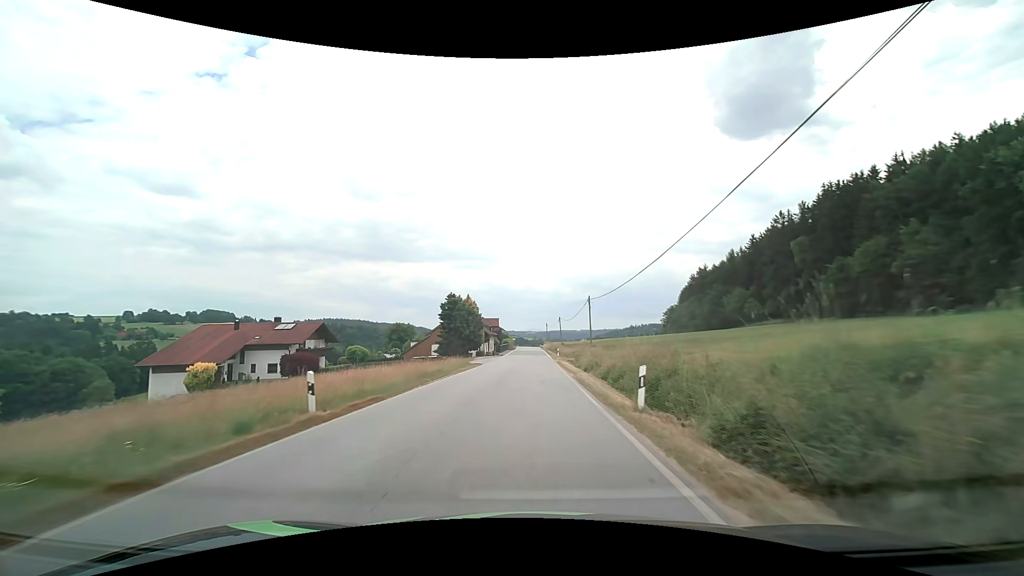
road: secondary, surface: asphalt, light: Day
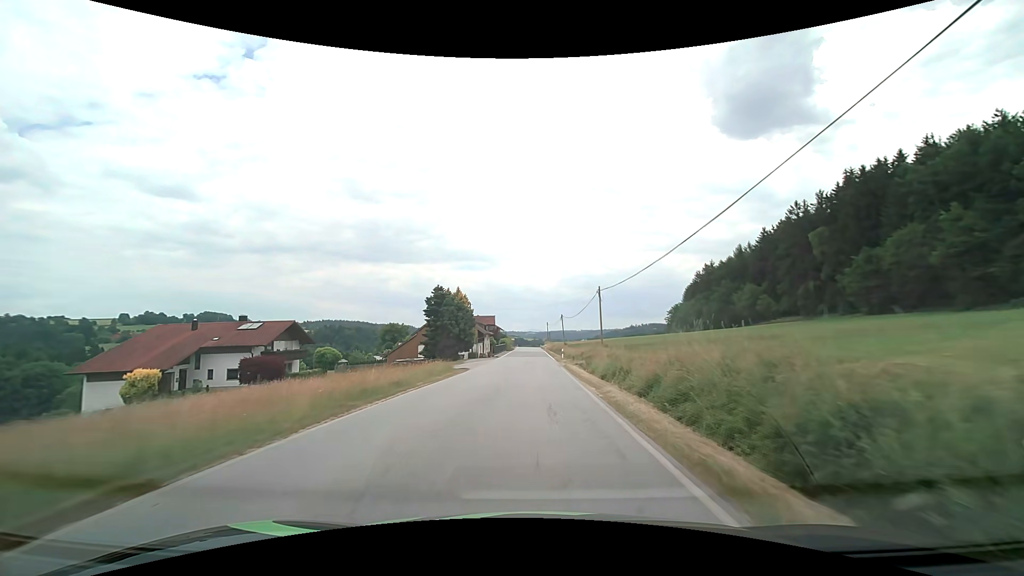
(0.0, +8.2) m; 0°
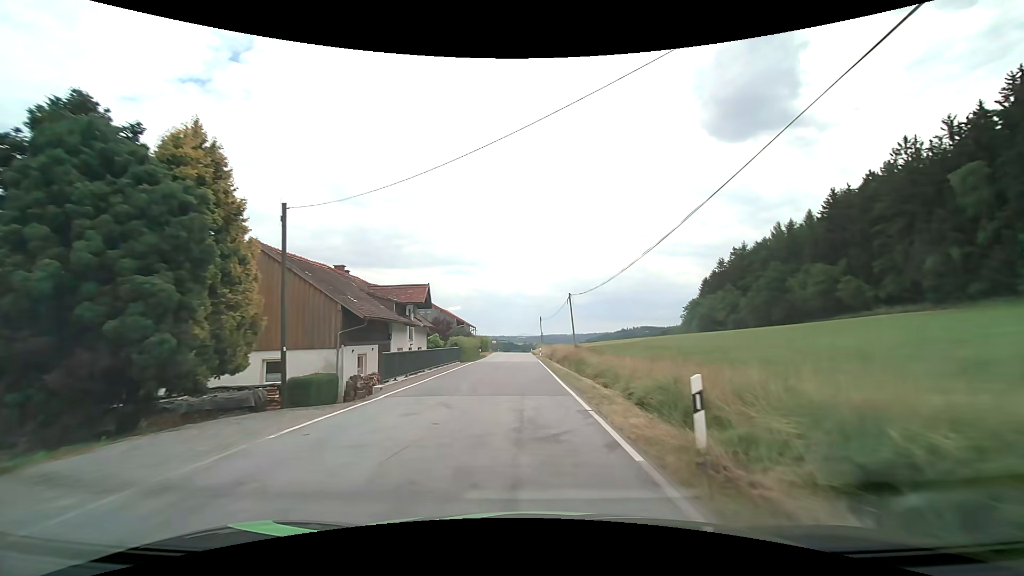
(+0.5, +40.9) m; +1°
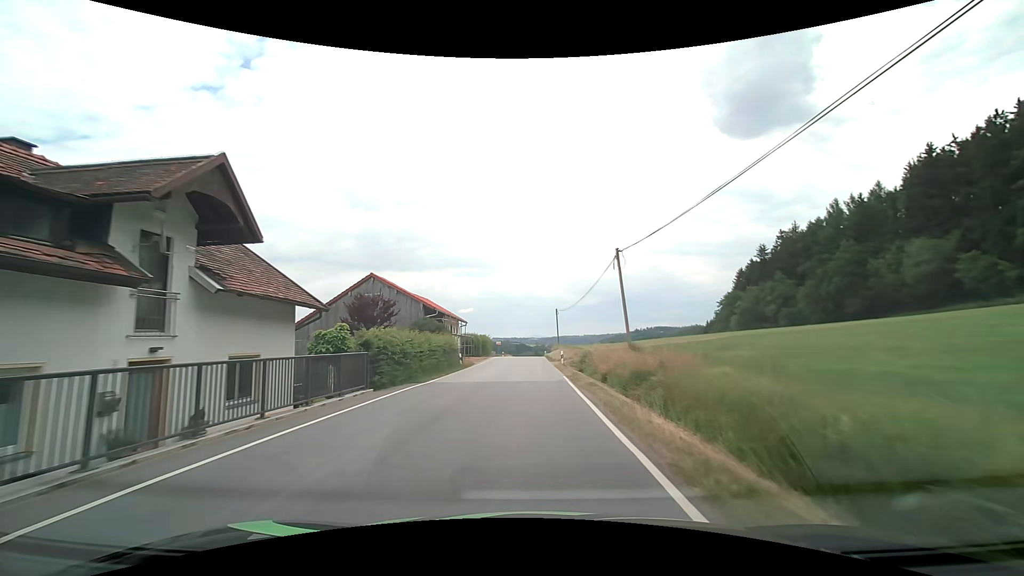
(-0.2, +22.8) m; -1°
